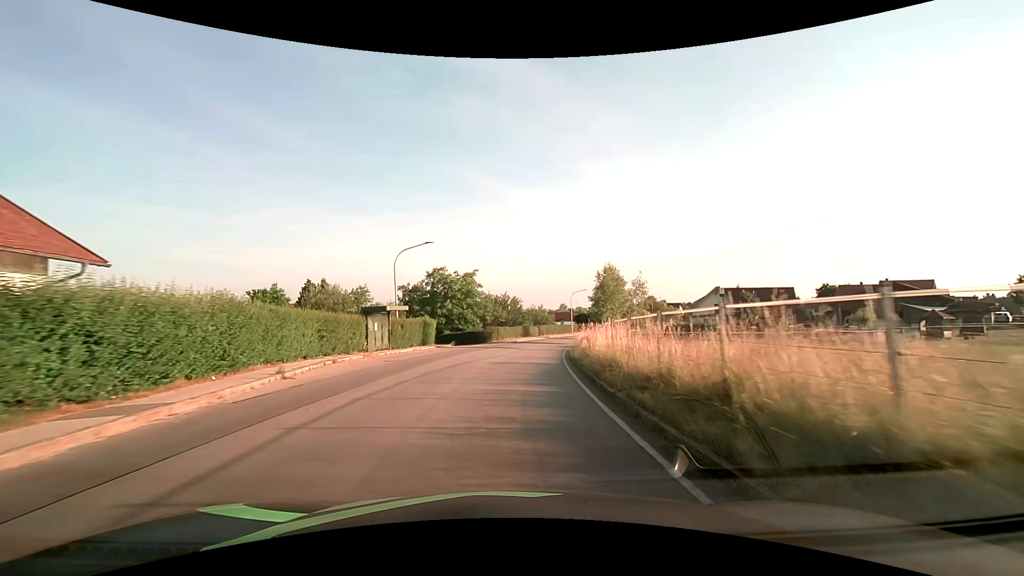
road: tertiary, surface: asphalt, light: Day
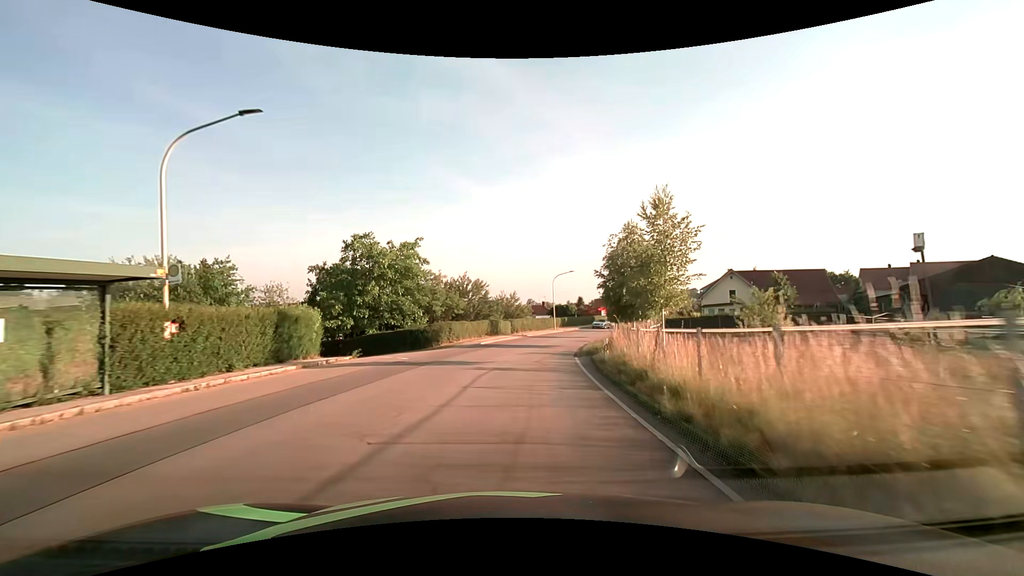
(+0.4, +20.6) m; +3°
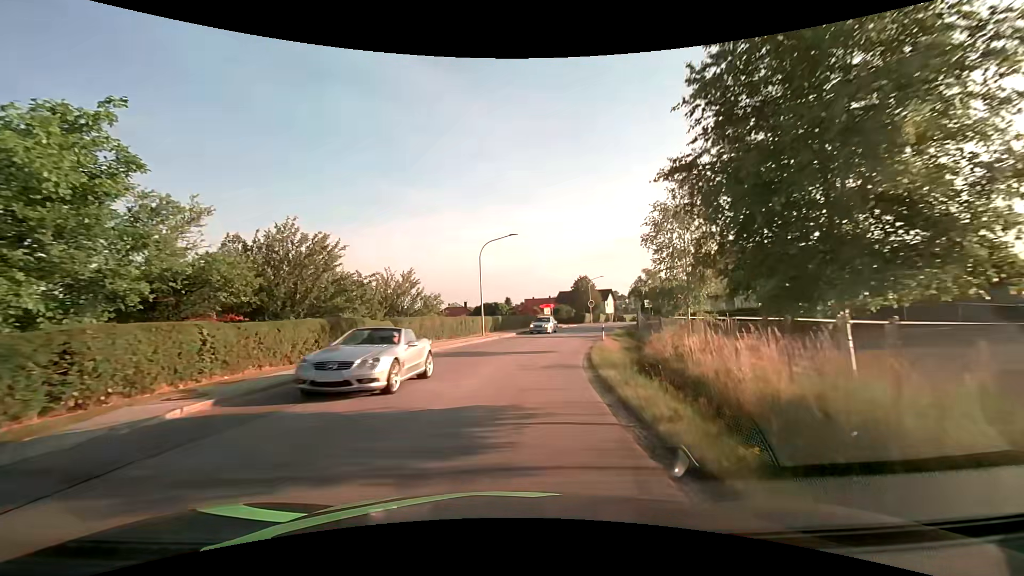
(+1.8, +26.4) m; +9°
(0, +10) (+1, +20) (+3, +30) (+5, +40) (+8, +49) (+11, +59) (+14, +68) (+18, +78) (+21, +87) (+24, +96) m
